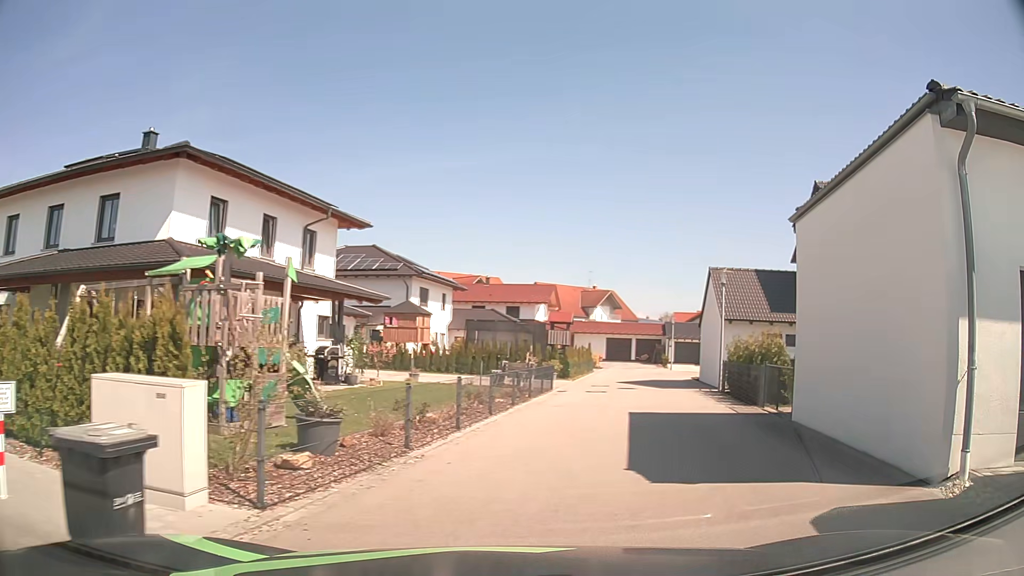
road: residential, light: Day
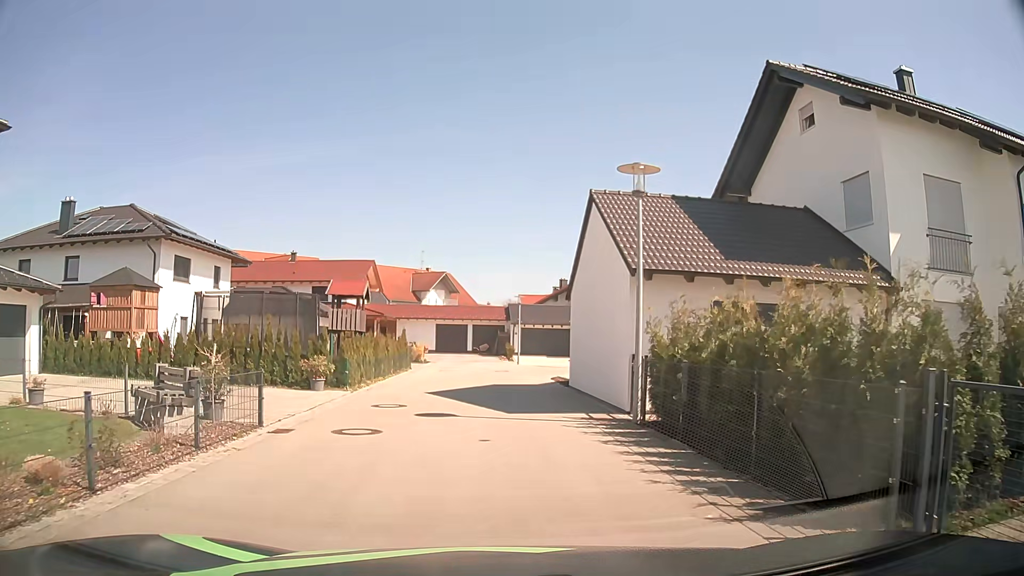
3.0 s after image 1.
(+2.6, +13.0) m; +13°
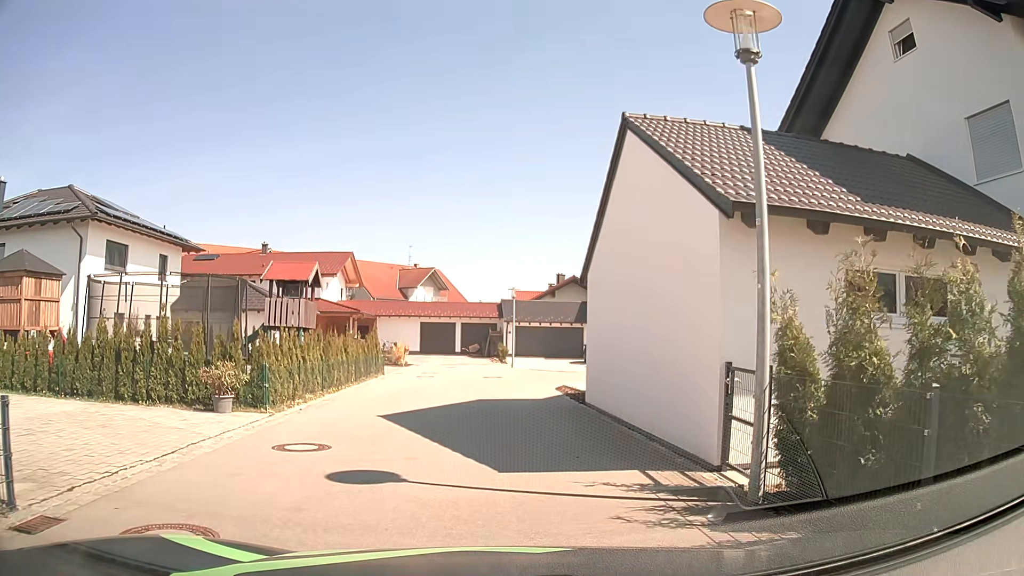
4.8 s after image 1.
(+0.1, +5.7) m; +2°
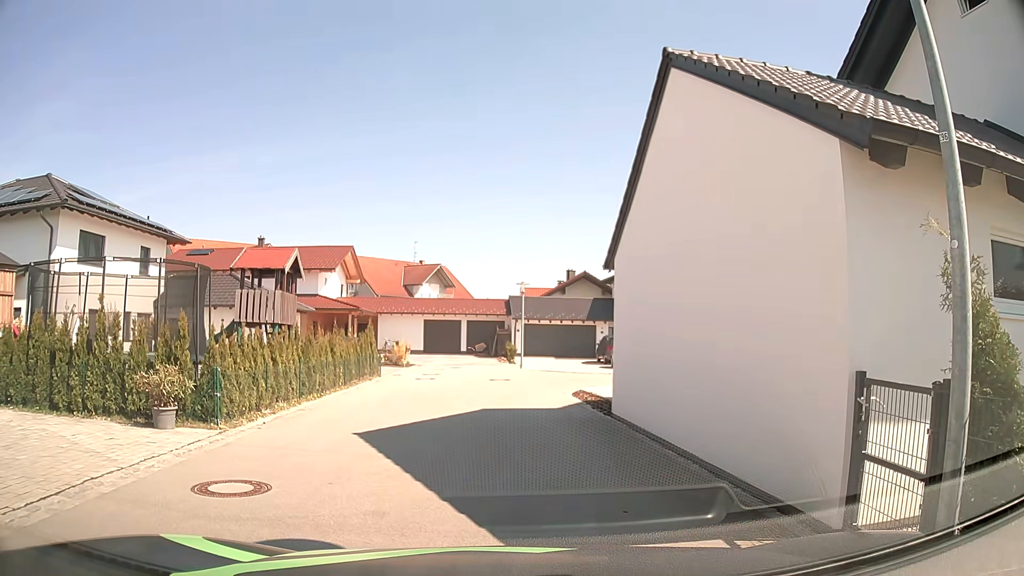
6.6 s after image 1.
(0.0, +2.5) m; -1°
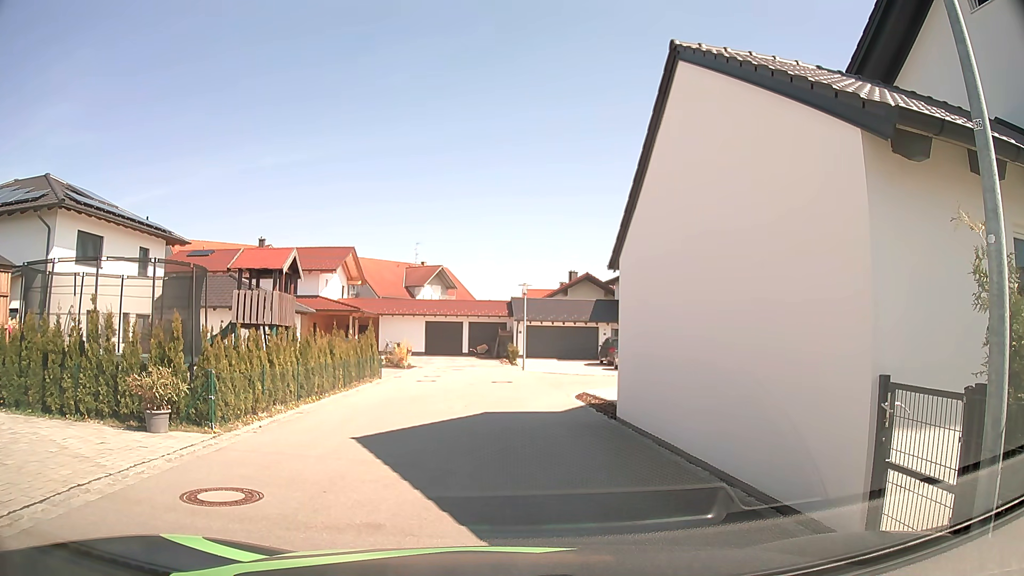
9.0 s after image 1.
(0.0, +0.4) m; 0°
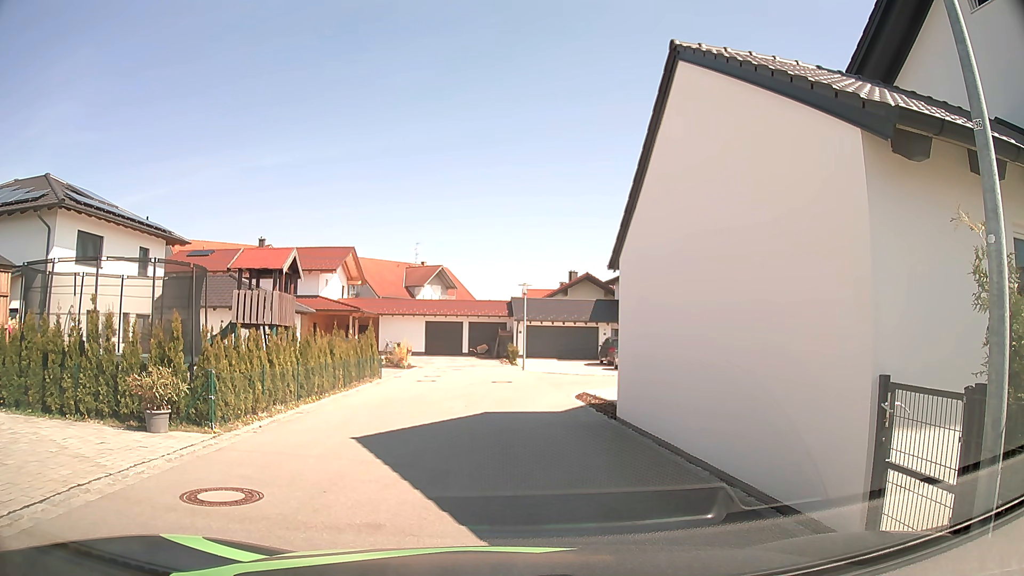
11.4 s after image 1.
(0.0, 0.0) m; 0°
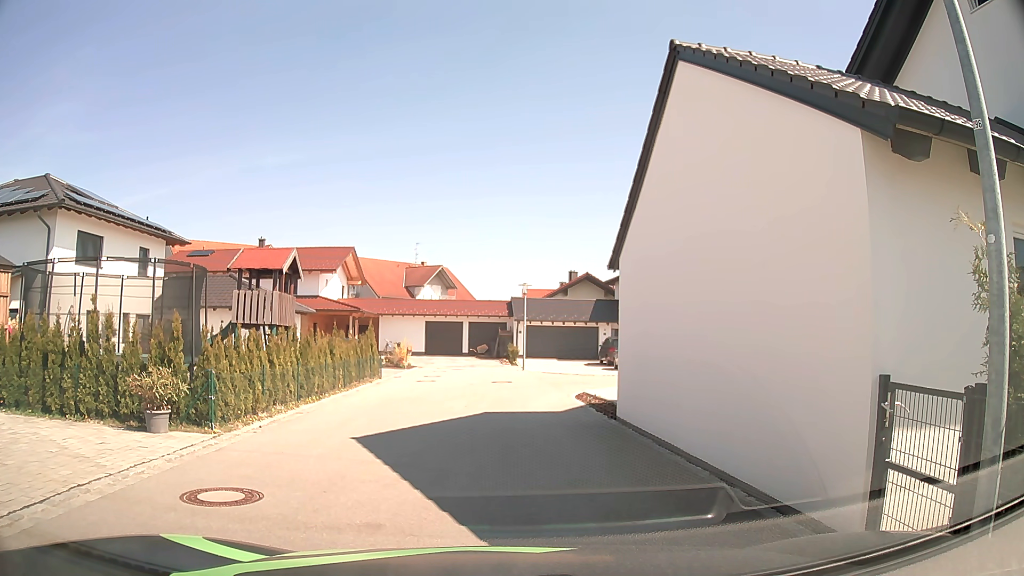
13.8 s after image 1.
(0.0, 0.0) m; 0°
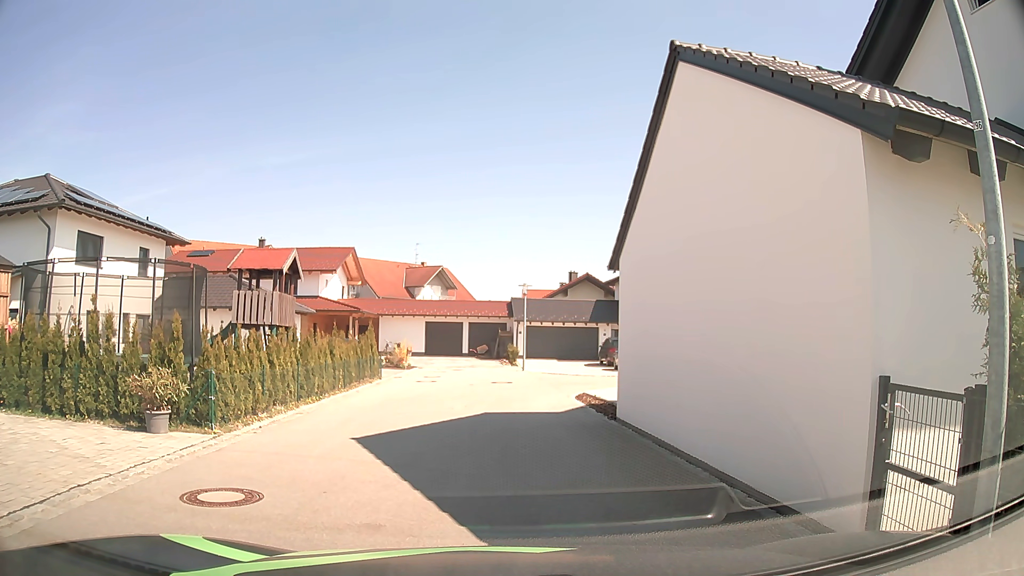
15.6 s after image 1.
(0.0, 0.0) m; 0°
(-1, +10) (-1, +20) (+5, +27) (+15, +27) (+24, +24) (+32, +29) (+27, +36) (+17, +33) (+8, +29) (0, +23) m
